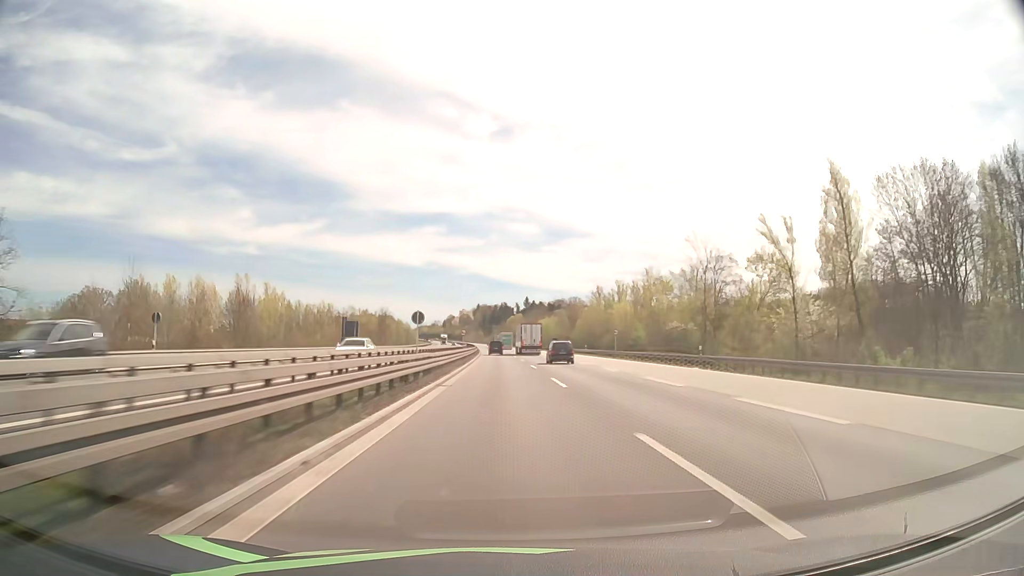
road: motorway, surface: asphalt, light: Day
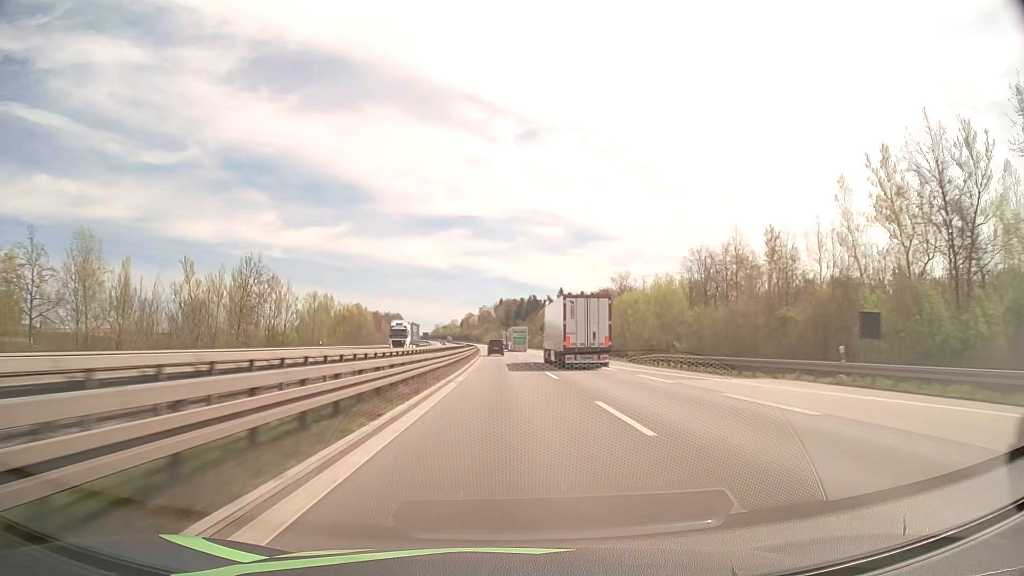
(-2.4, +117.7) m; -2°
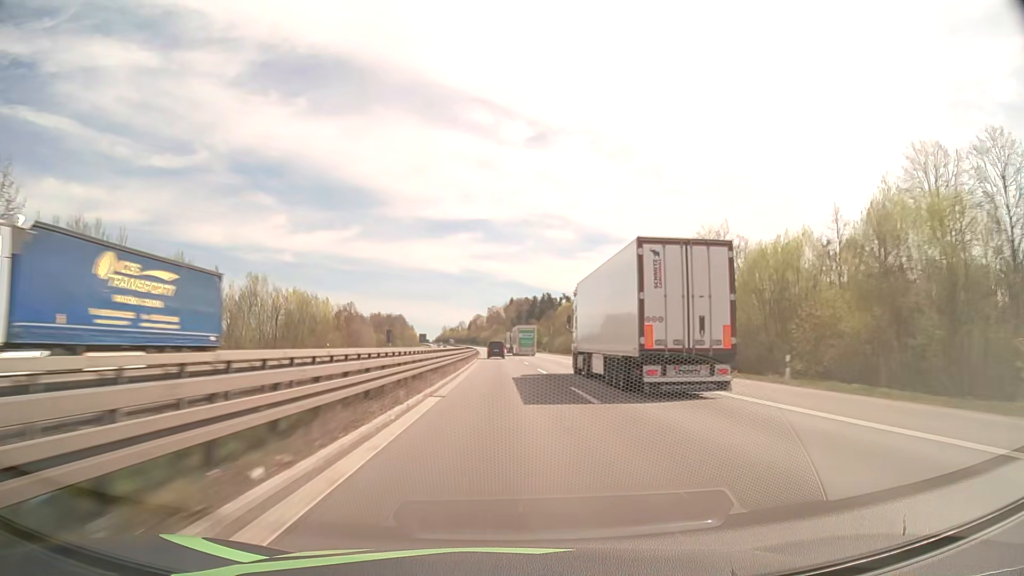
(-0.3, +47.3) m; -1°
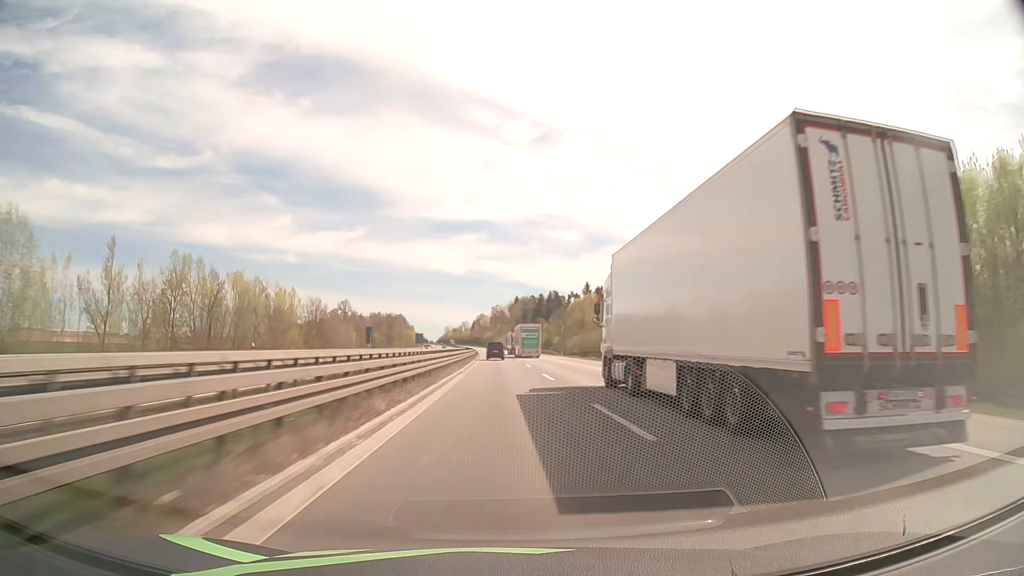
(-0.1, +23.7) m; 0°
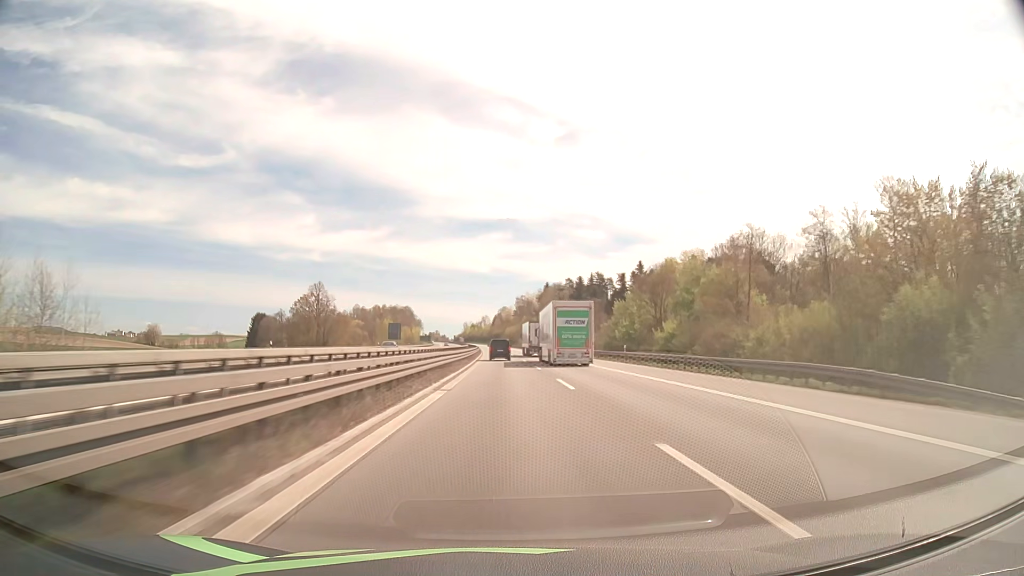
(-1.7, +94.9) m; -2°
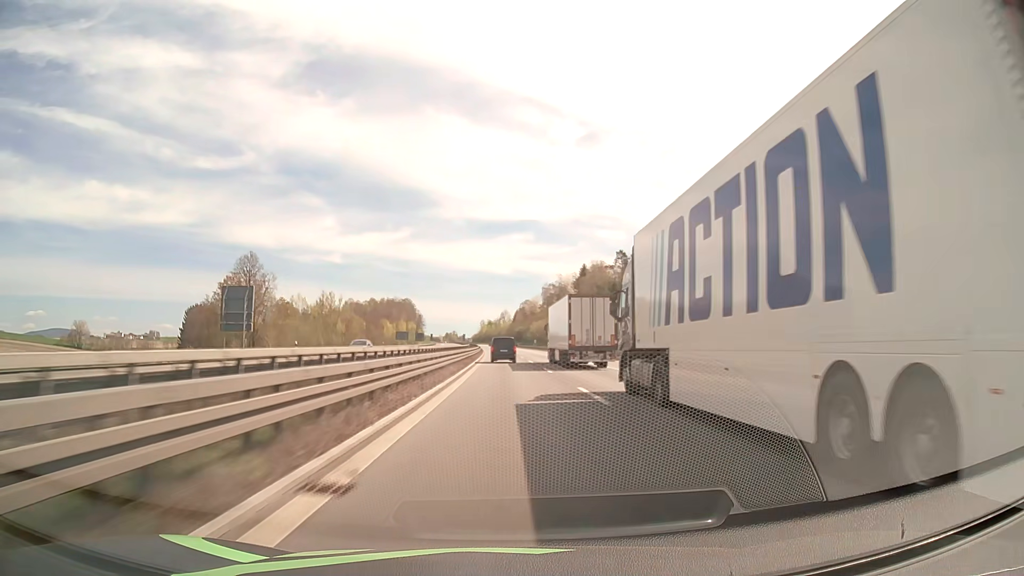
(-1.4, +94.1) m; -2°
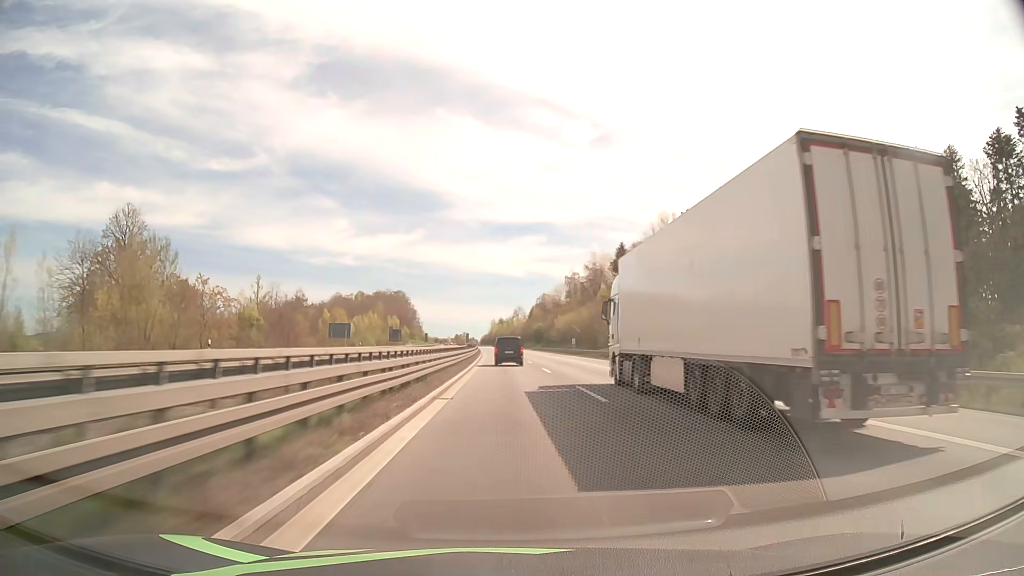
(-0.8, +69.4) m; -1°
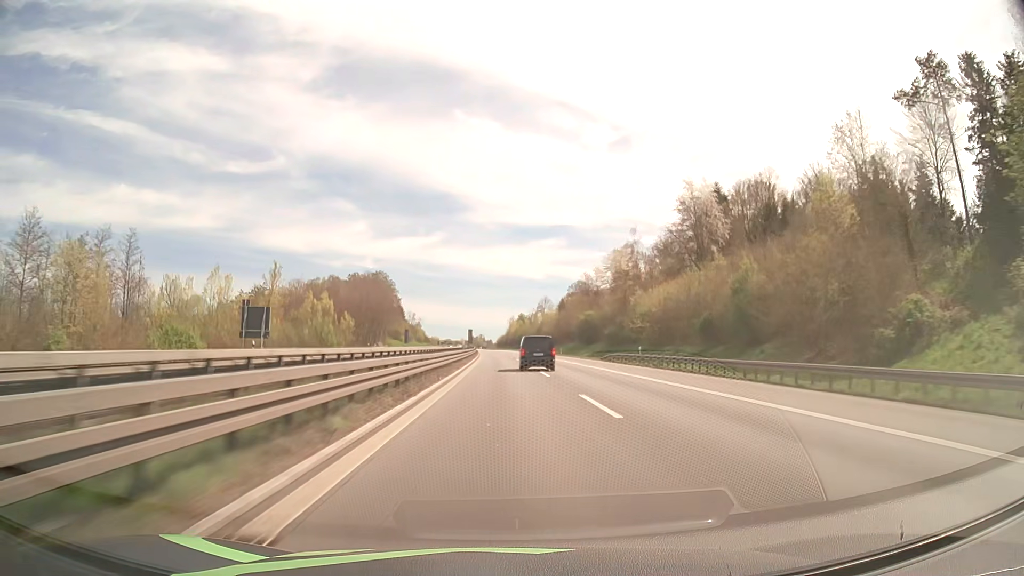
(-1.2, +92.1) m; -2°
(0, +10) (0, +20) (0, +30) (0, +40) (0, +50) (-1, +60) (-1, +70) (-1, +80) (-1, +90) (-2, +100) m
